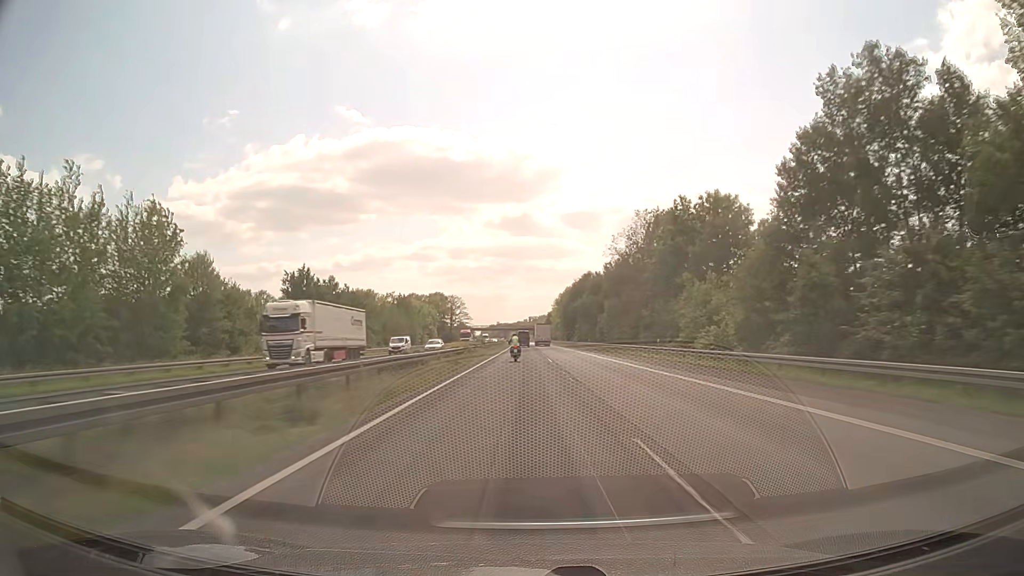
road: motorway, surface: asphalt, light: Day
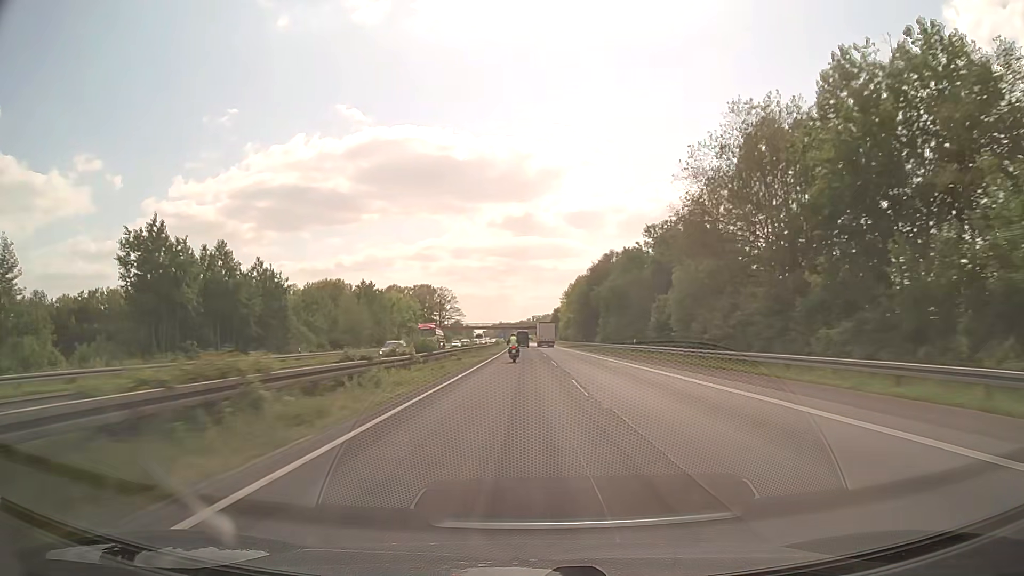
(0.0, +41.1) m; 0°
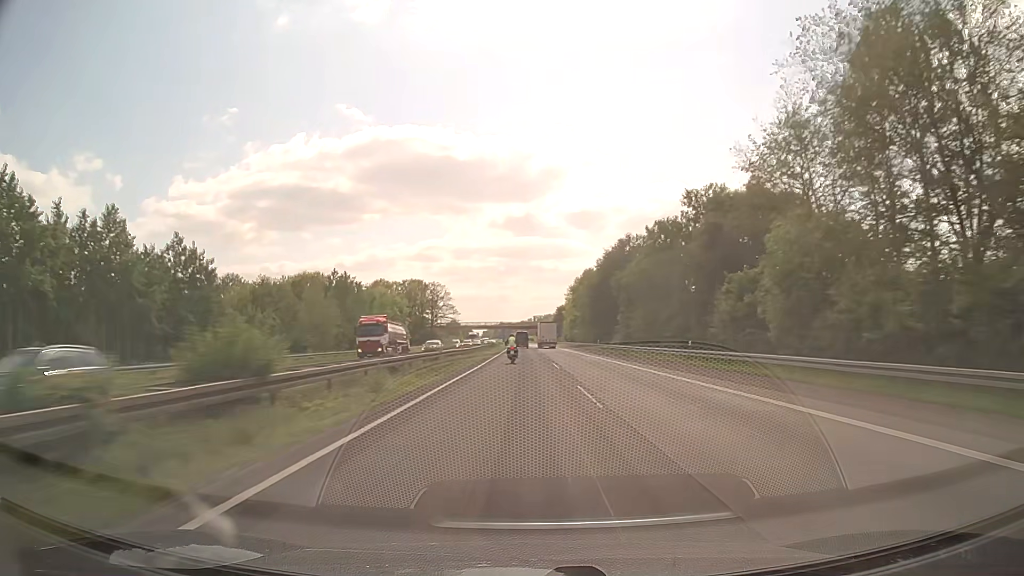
(0.0, +20.5) m; 0°
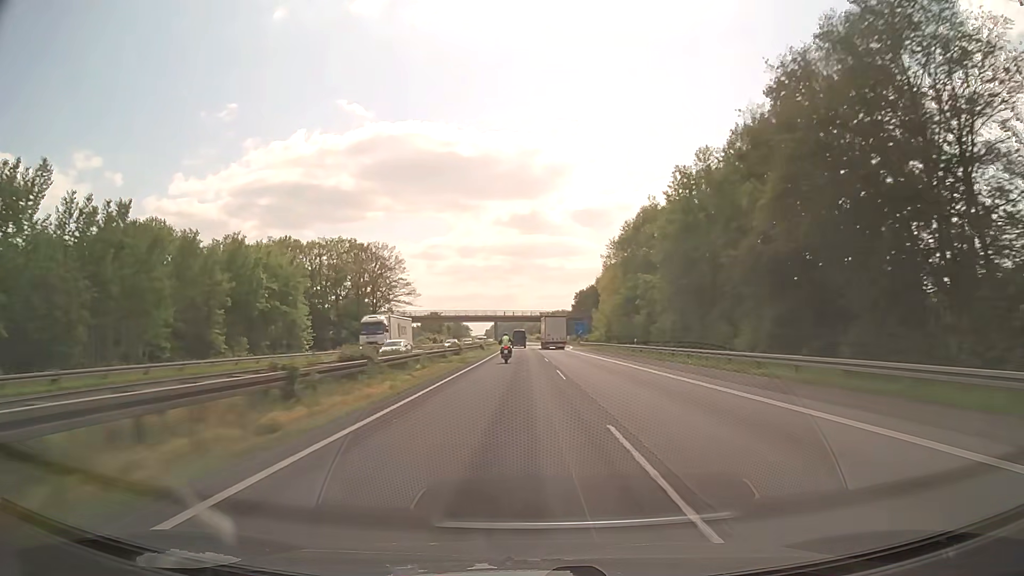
(-0.2, +80.7) m; 0°
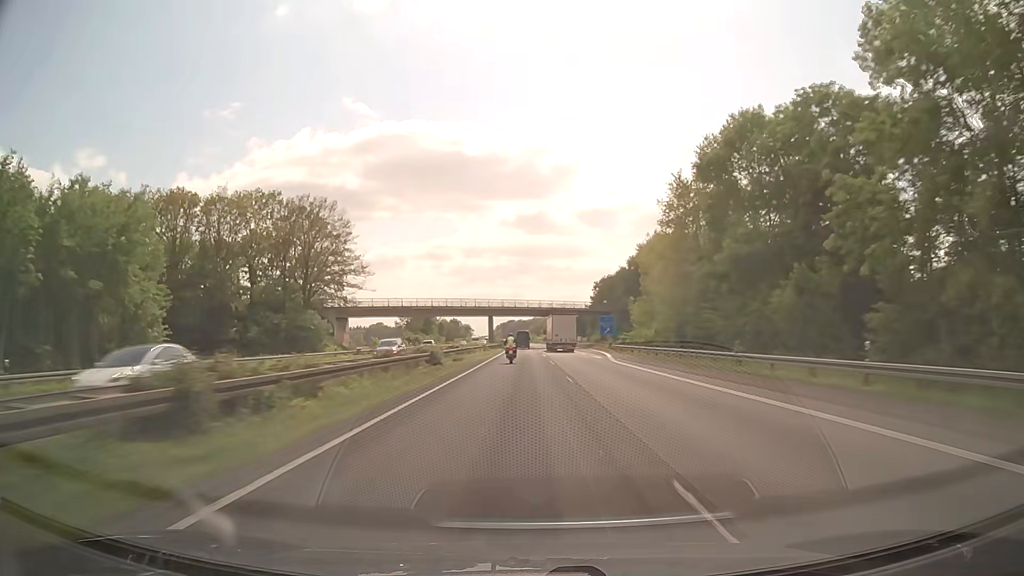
(-0.2, +40.0) m; -1°
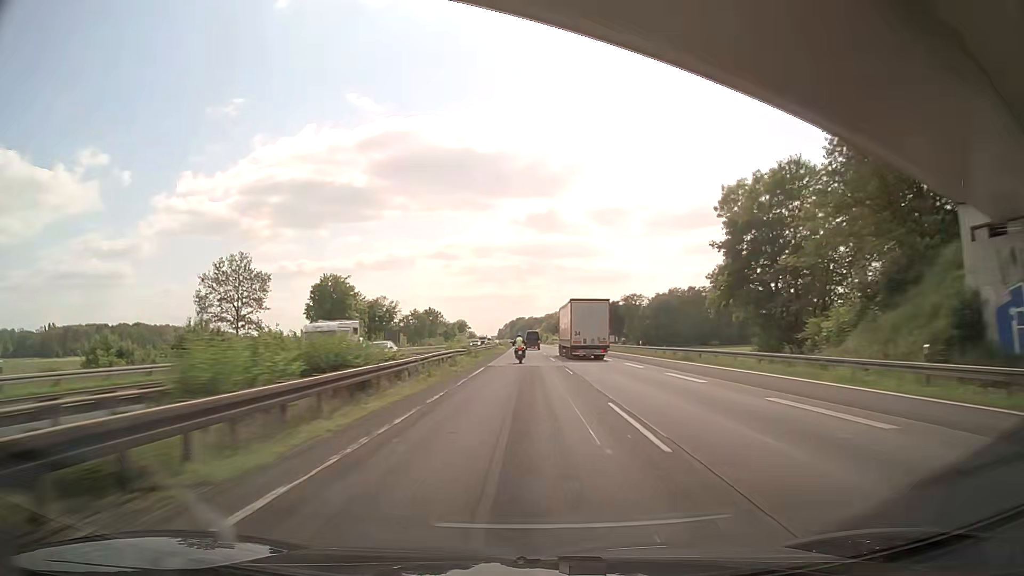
(-0.5, +100.4) m; -1°
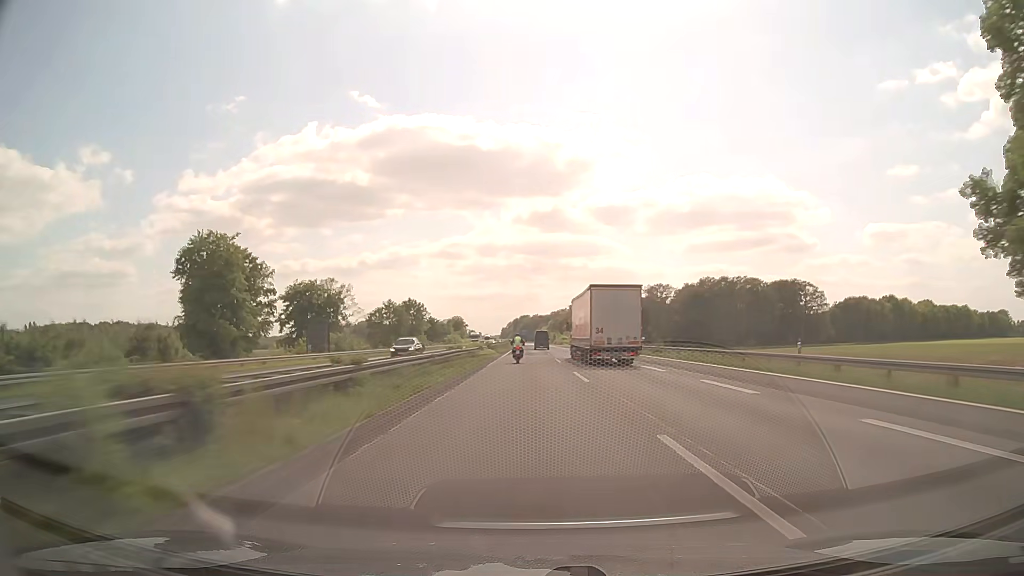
(-0.3, +40.7) m; -1°
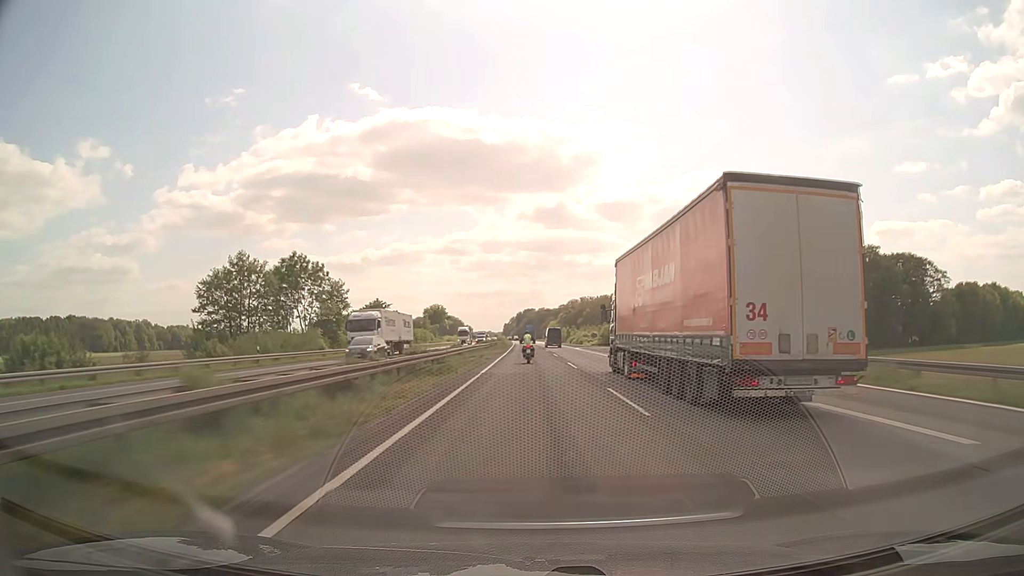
(-0.3, +81.8) m; 0°
(0, +10) (0, +20) (0, +30) (0, +40) (0, +50) (0, +60) (0, +70) (-1, +80) (-1, +90) (-1, +100) m
